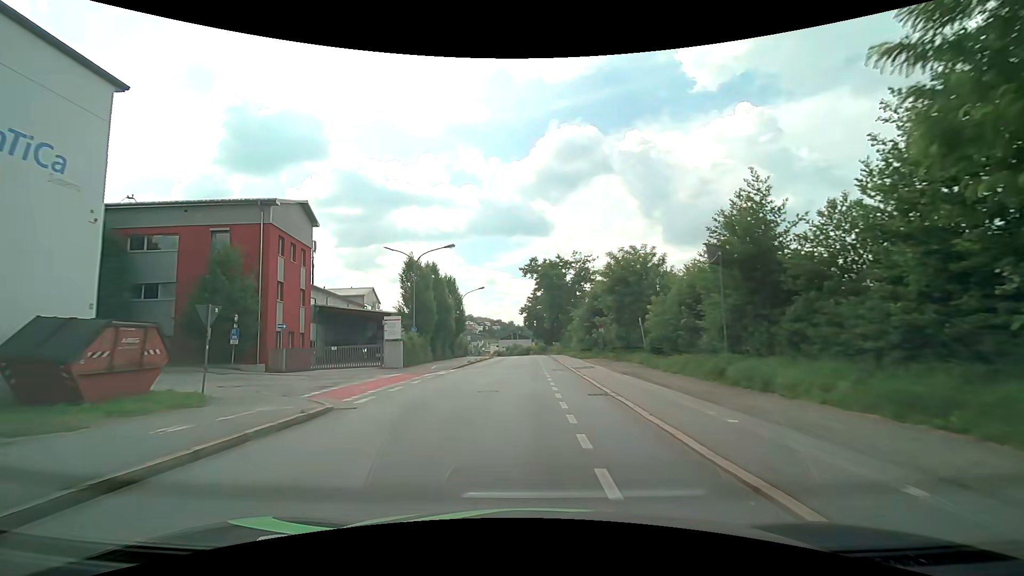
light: Day
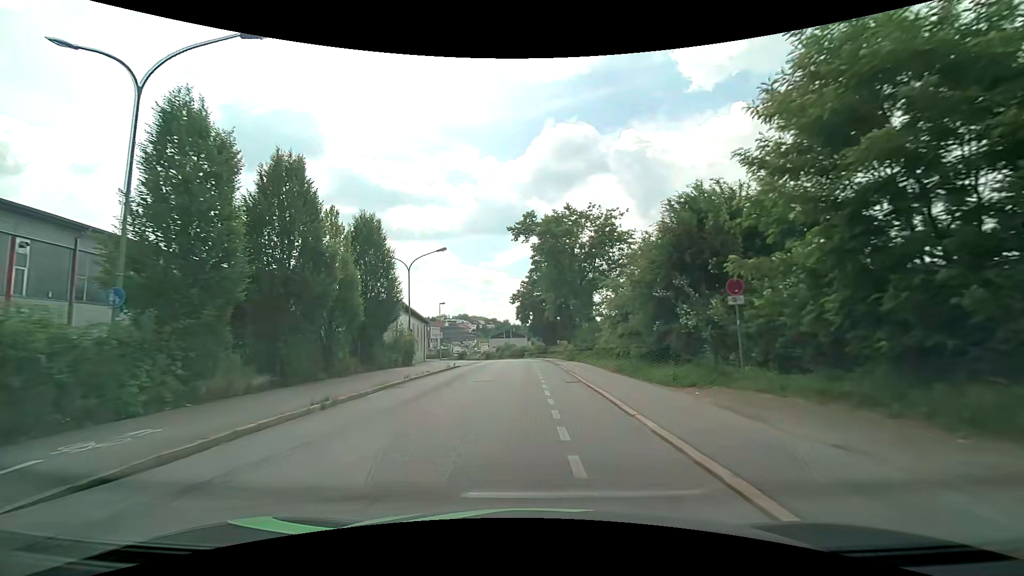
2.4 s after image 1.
(+0.4, +25.9) m; +1°
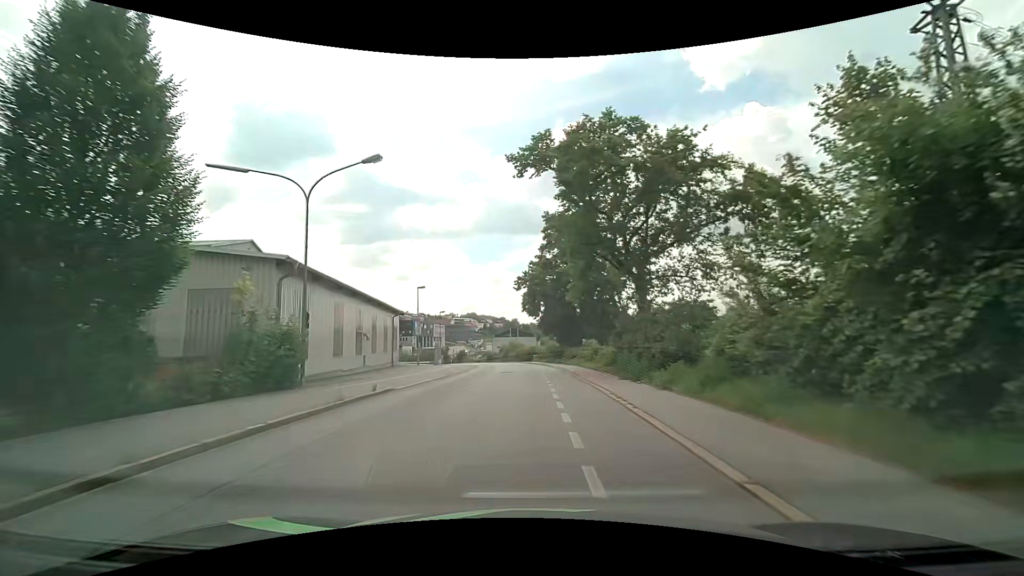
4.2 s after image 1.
(-0.1, +18.7) m; -1°
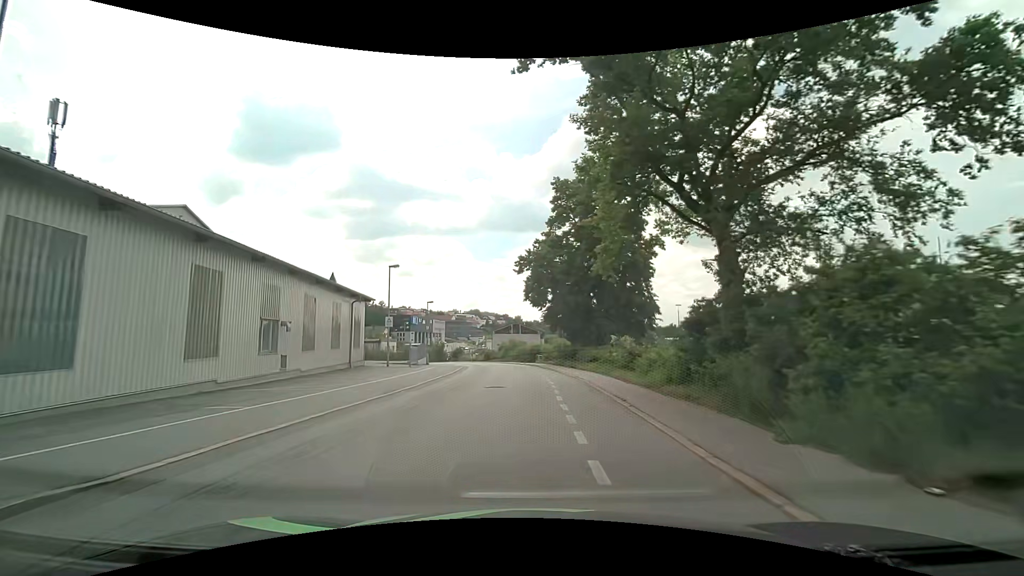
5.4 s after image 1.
(0.0, +11.8) m; 0°
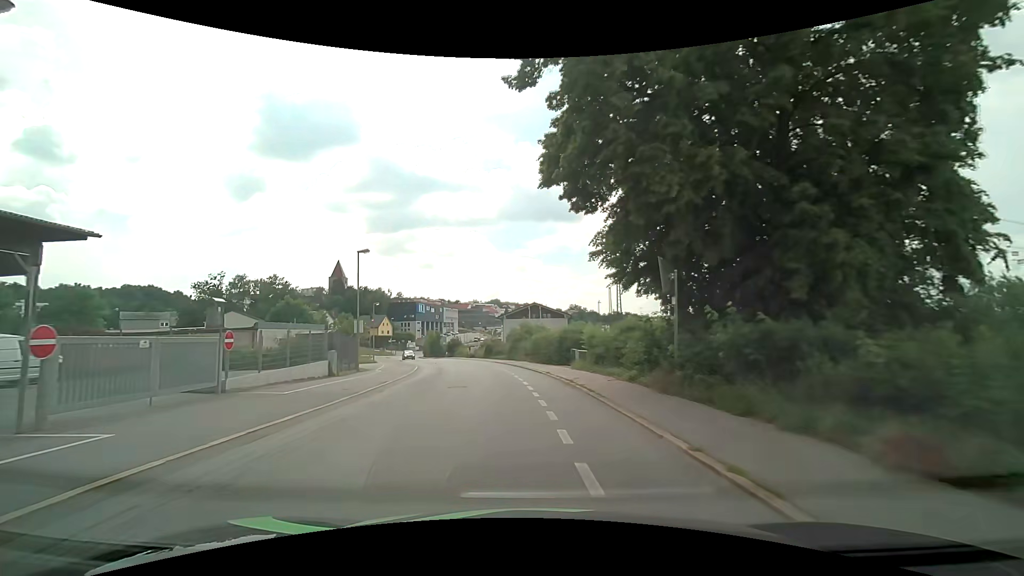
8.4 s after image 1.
(-0.5, +31.4) m; -3°
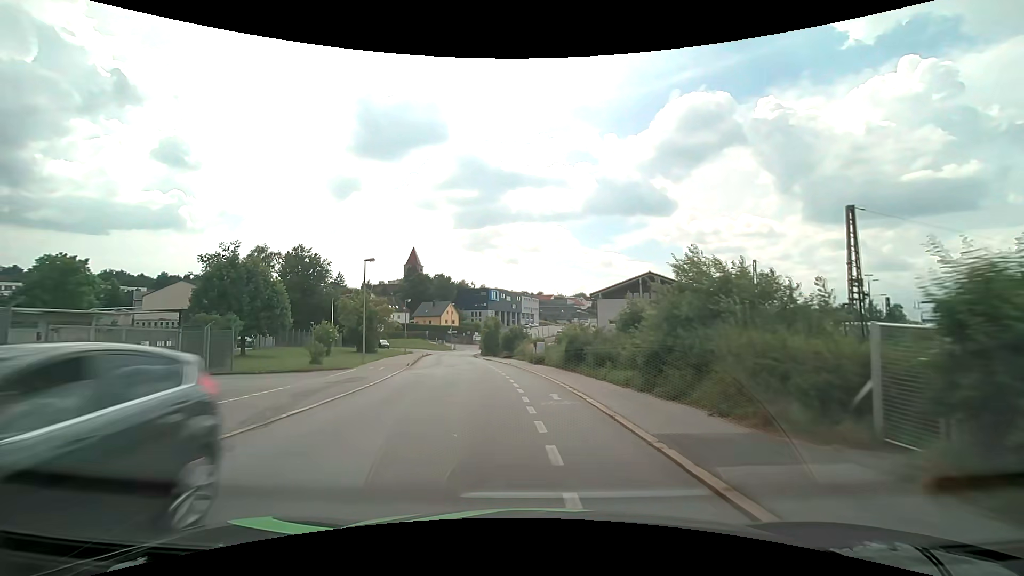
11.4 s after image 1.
(-2.5, +33.7) m; -10°
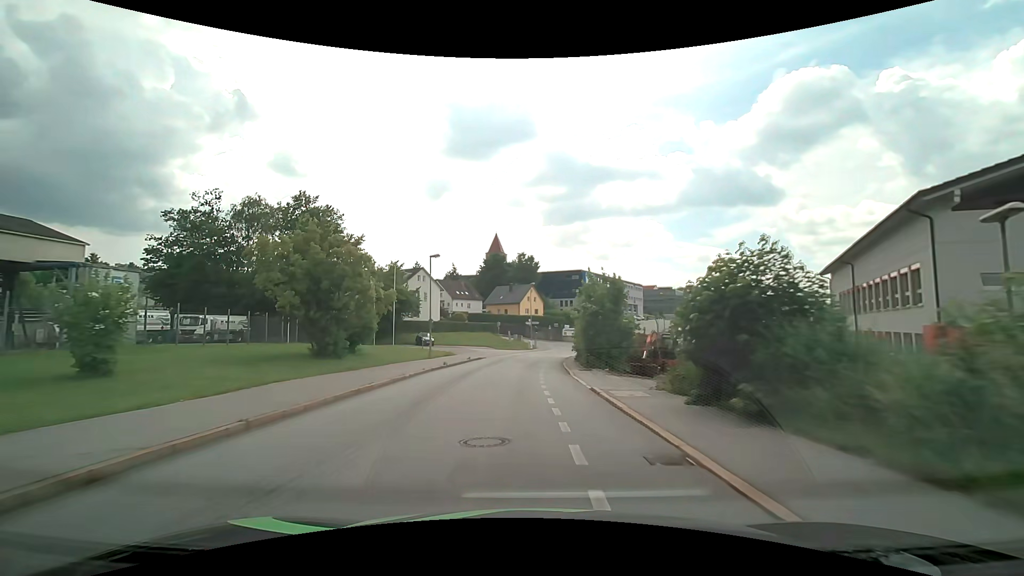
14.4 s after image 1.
(-3.6, +36.4) m; -10°
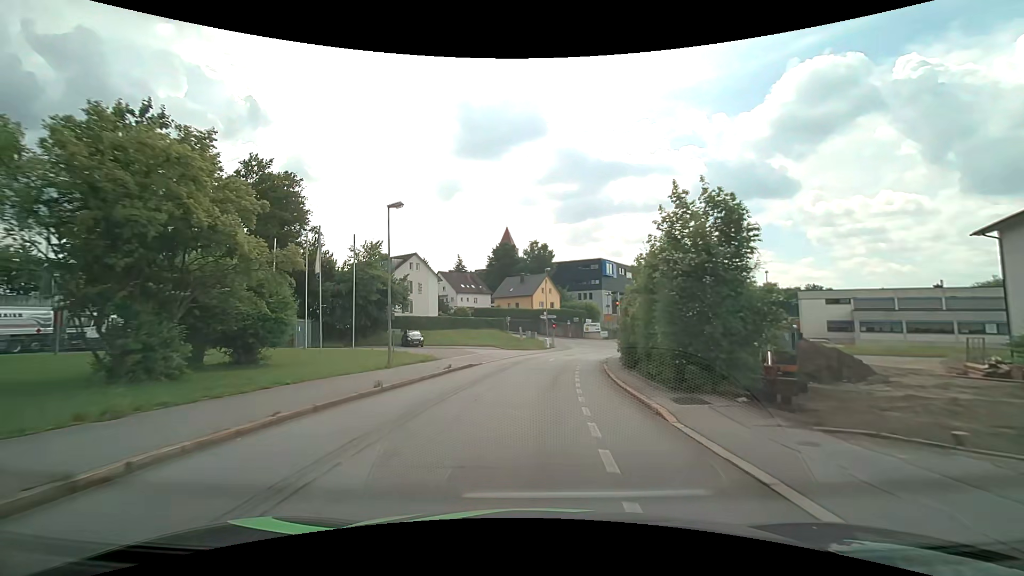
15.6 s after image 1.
(-0.3, +14.4) m; -2°
(0, +10) (0, +20) (+2, +30) (+4, +40) (+6, +49) (+10, +59) (+14, +68) (+17, +77) (+21, +86) (+26, +95) m
